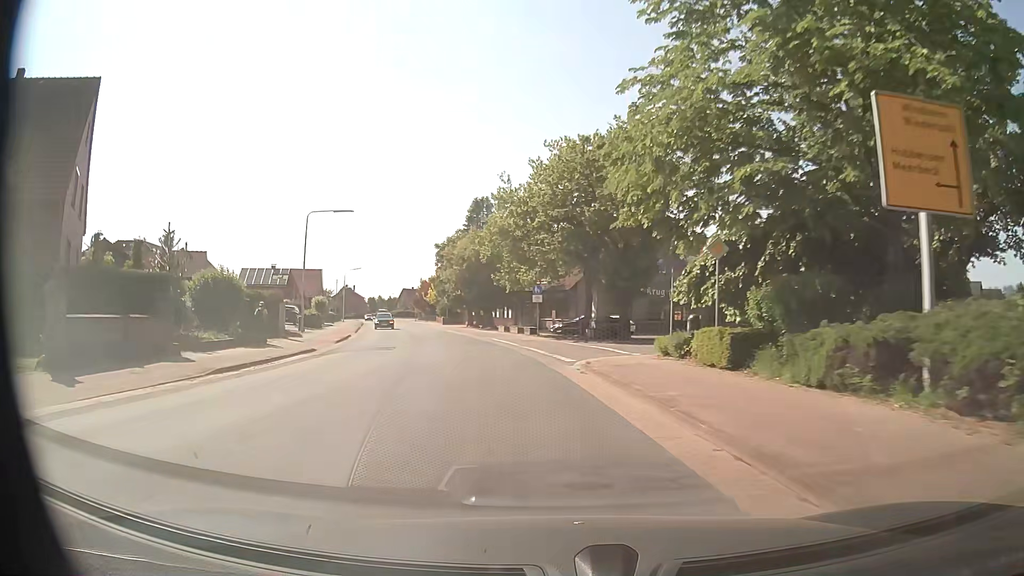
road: secondary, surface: asphalt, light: Day
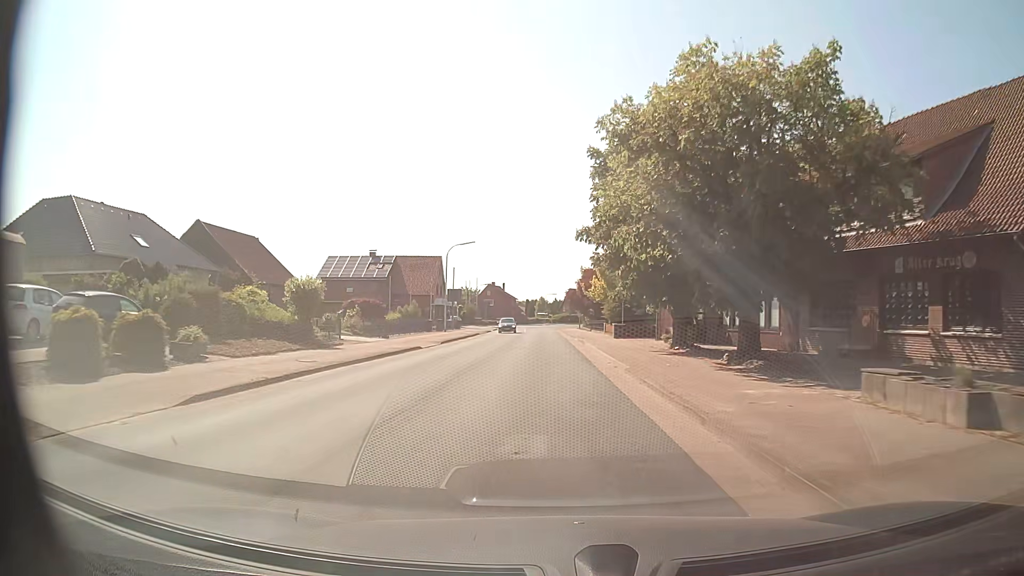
(-6.2, +39.8) m; -15°
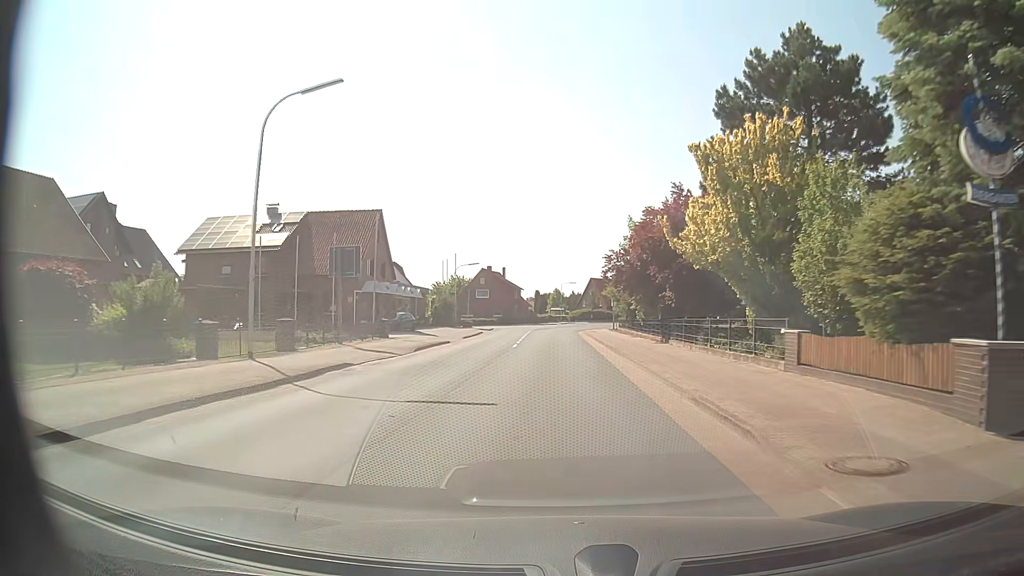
(-0.7, +40.6) m; -1°
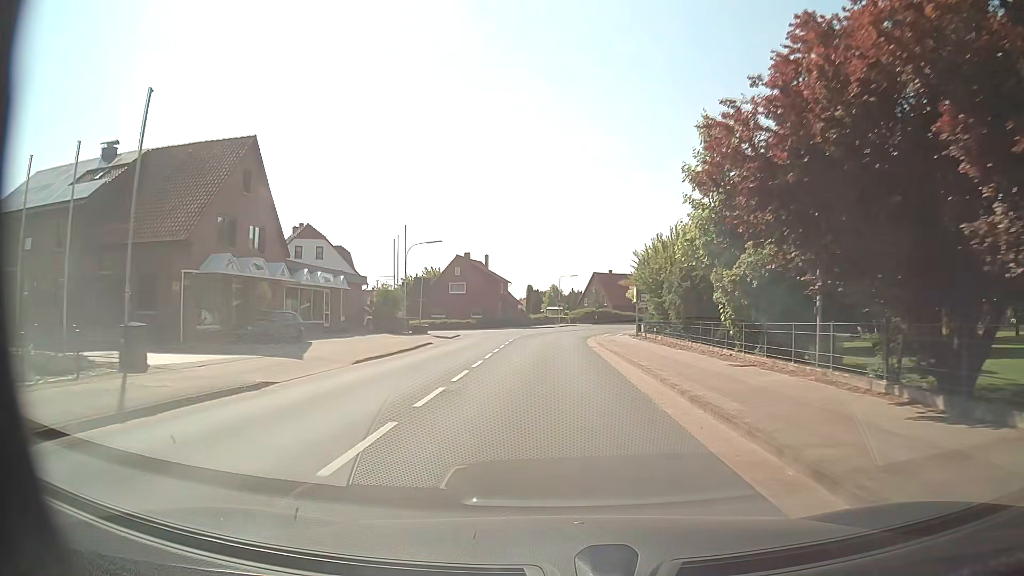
(-0.1, +24.4) m; 0°
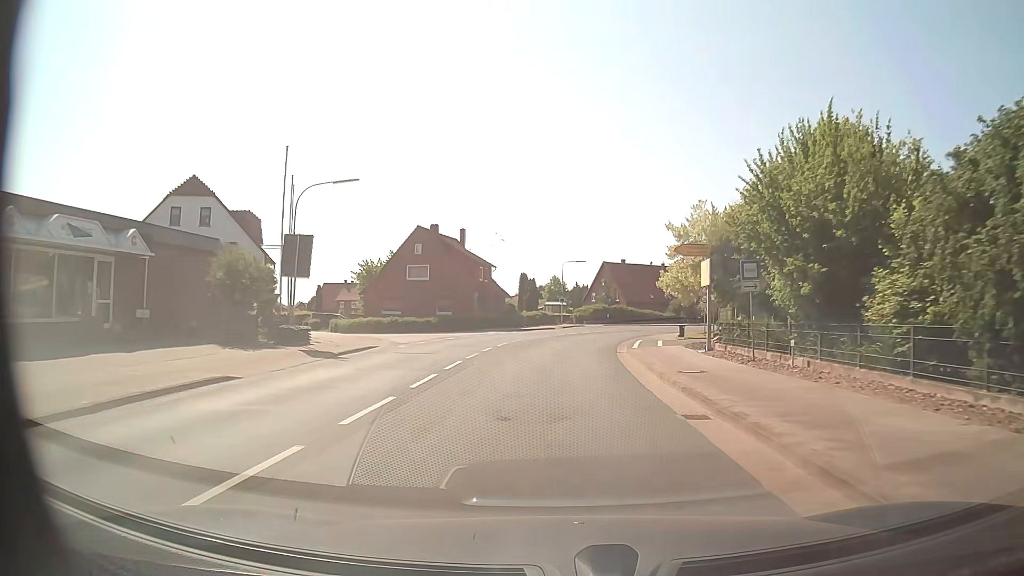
(-0.2, +24.4) m; 0°
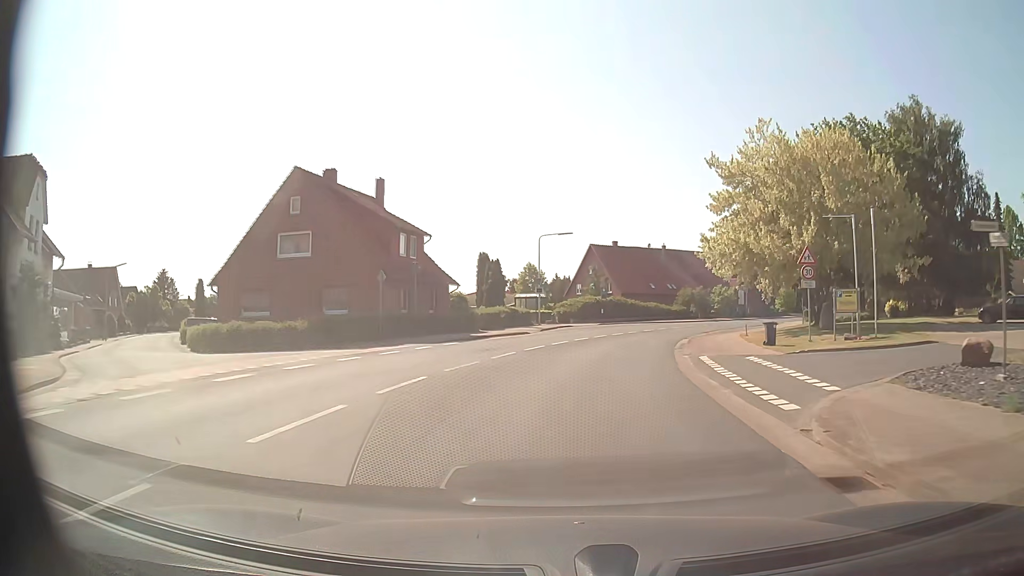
(+0.1, +24.4) m; +1°
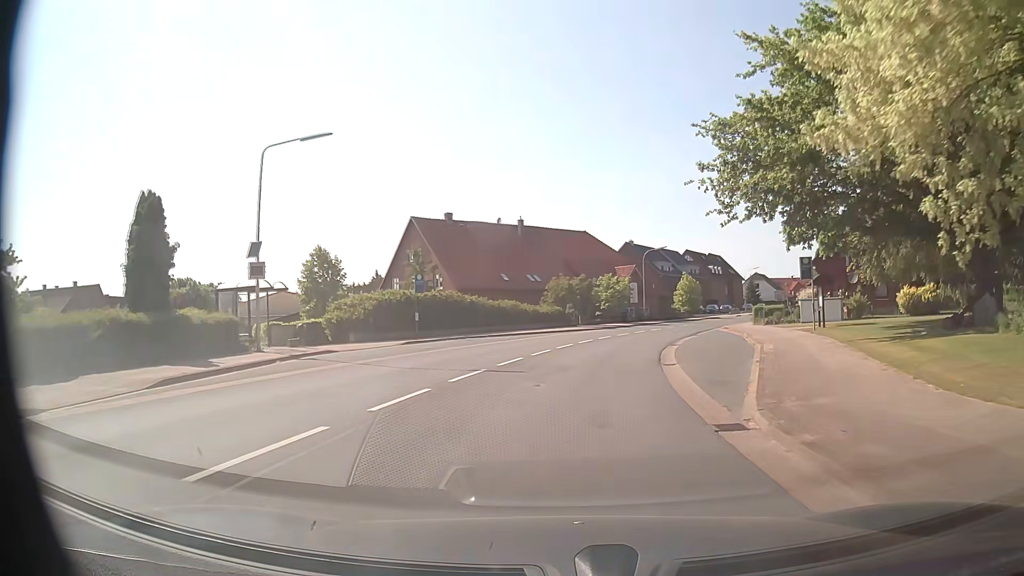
(+3.6, +32.0) m; +13°
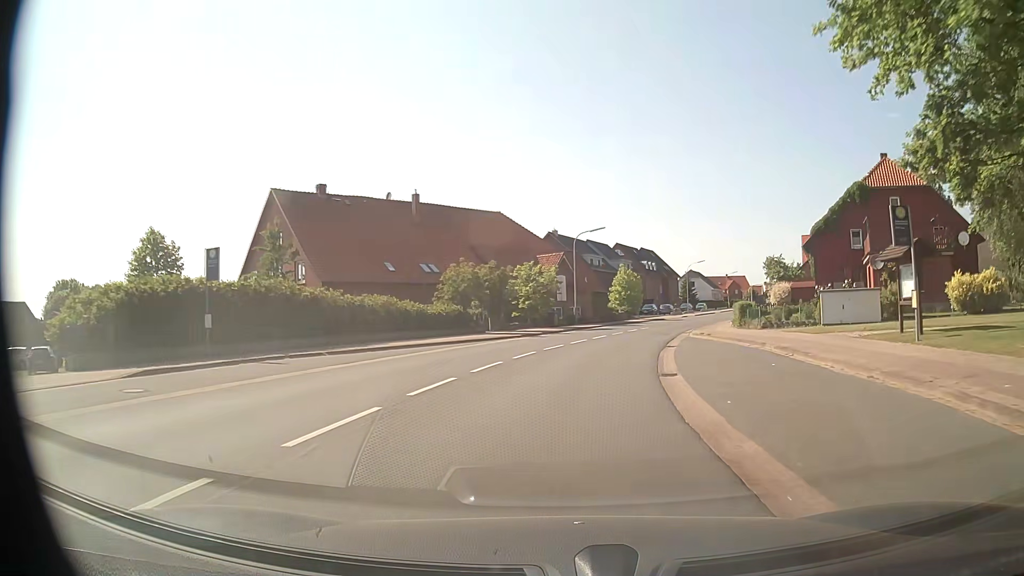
(+1.0, +16.0) m; +7°
(0, +10) (+1, +20) (+3, +30) (+5, +40) (+8, +49) (+11, +59) (+15, +68) (+18, +77) (+22, +87) (+26, +96) m
